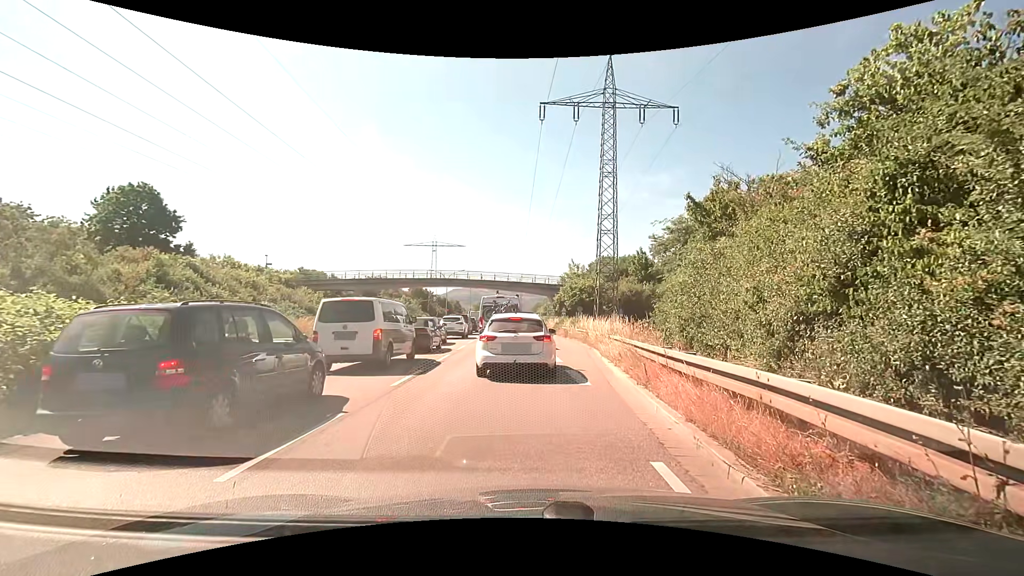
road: trunk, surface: asphalt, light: Day
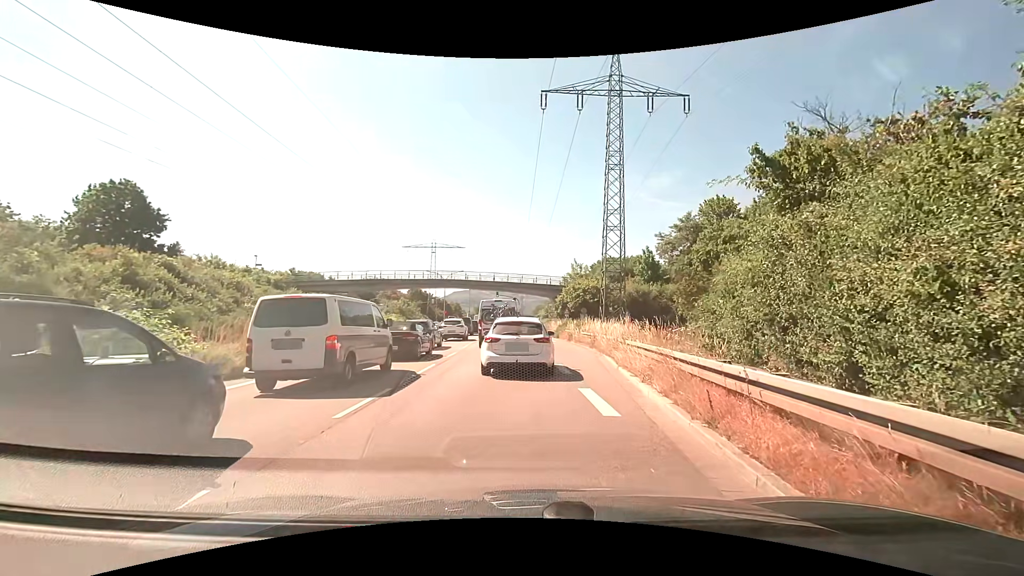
(0.0, +3.1) m; 0°
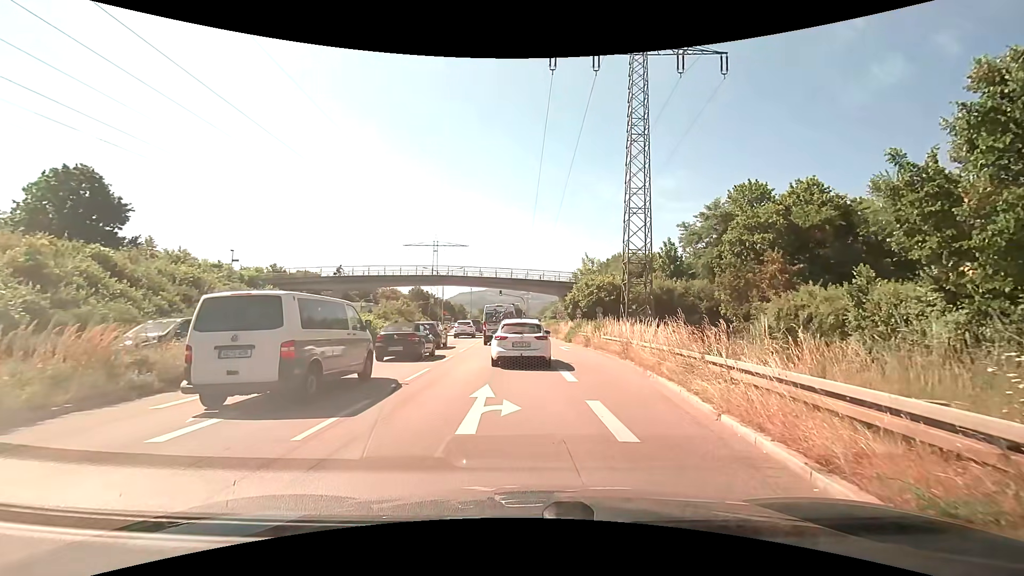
(-0.1, +7.5) m; 0°
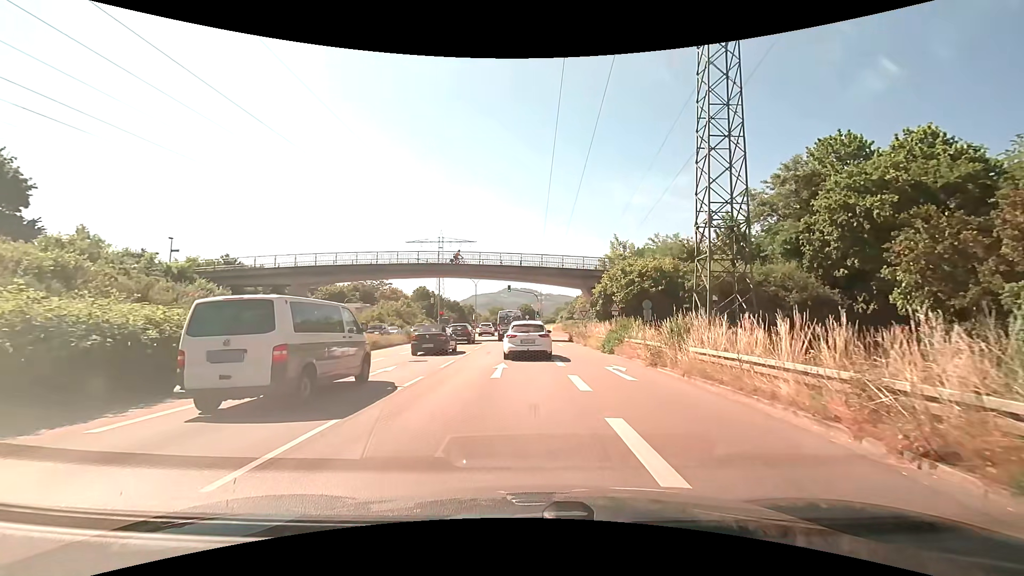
(-0.3, +14.1) m; -2°
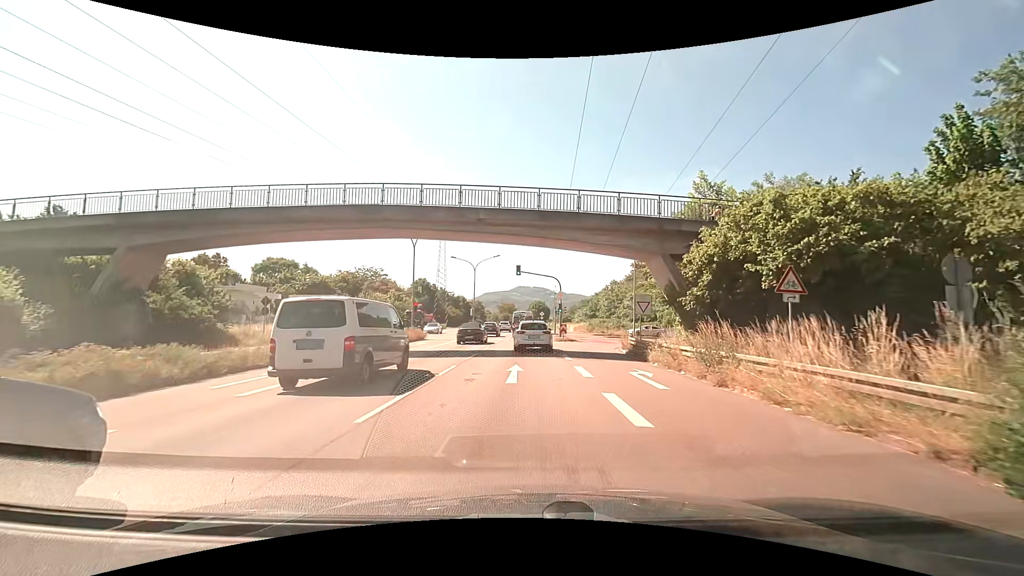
(-0.8, +21.9) m; -2°
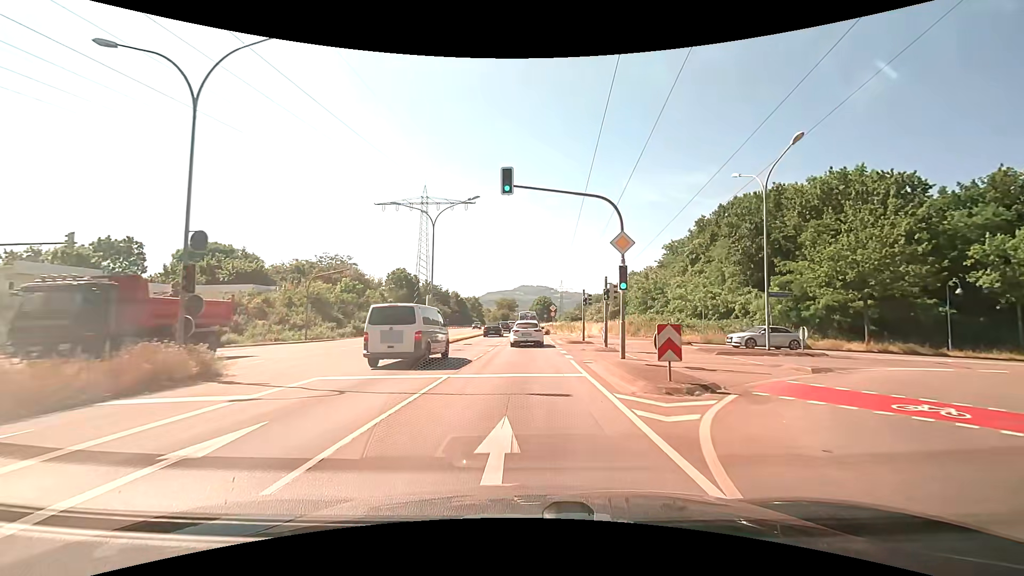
(-0.2, +29.3) m; 0°
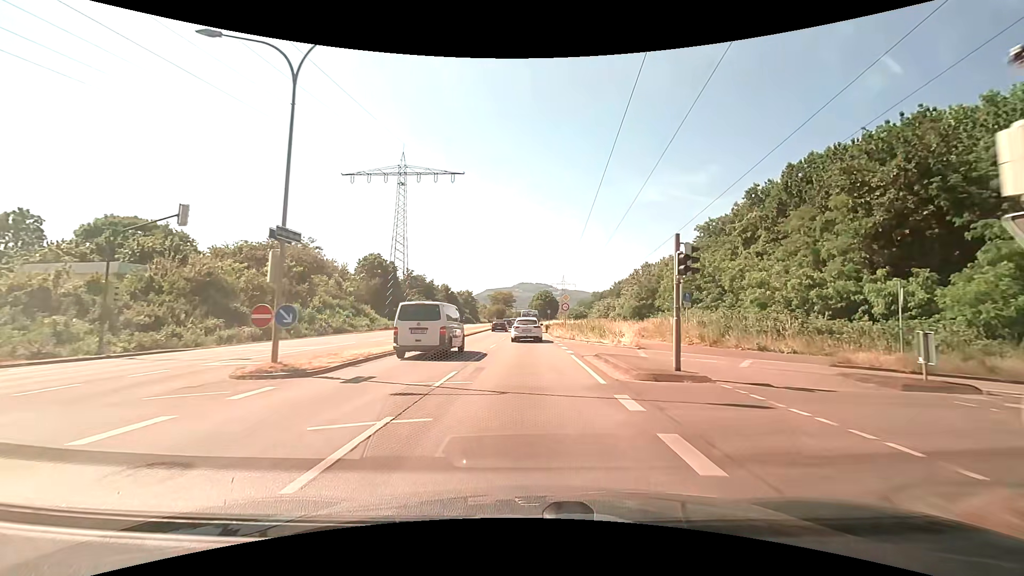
(-0.2, +20.8) m; 0°
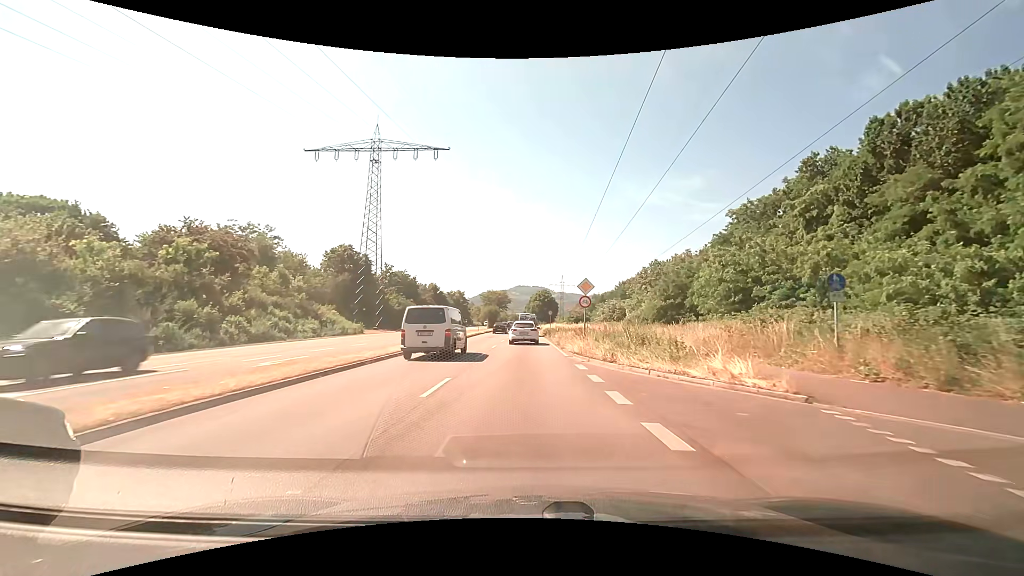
(0.0, +15.1) m; 0°
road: primary
(0, +10) (0, +20) (0, +30) (0, +40) (0, +50) (0, +60) (0, +70) (0, +80) (0, +90) (0, +100) m
